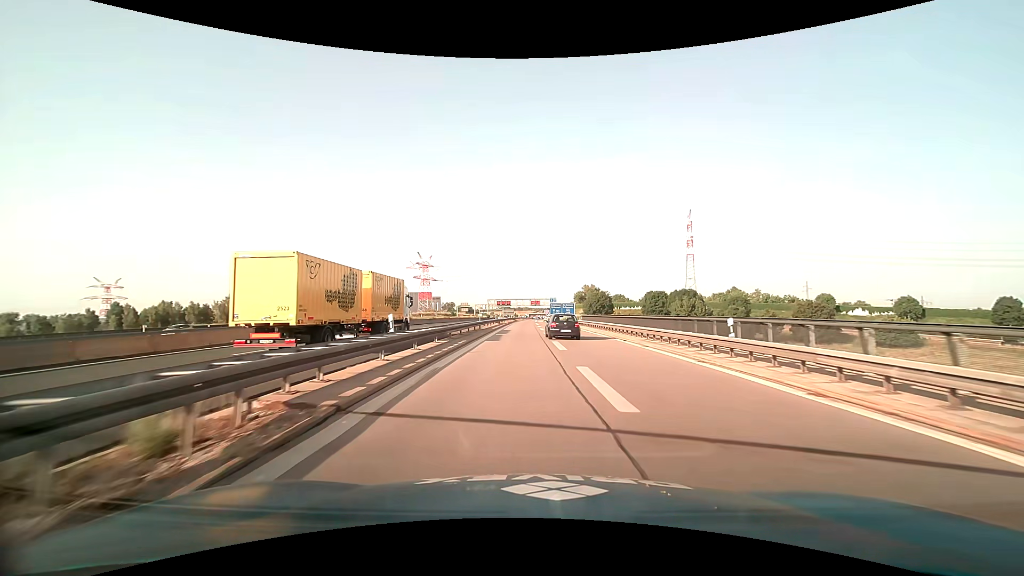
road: motorway_link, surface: asphalt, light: Day
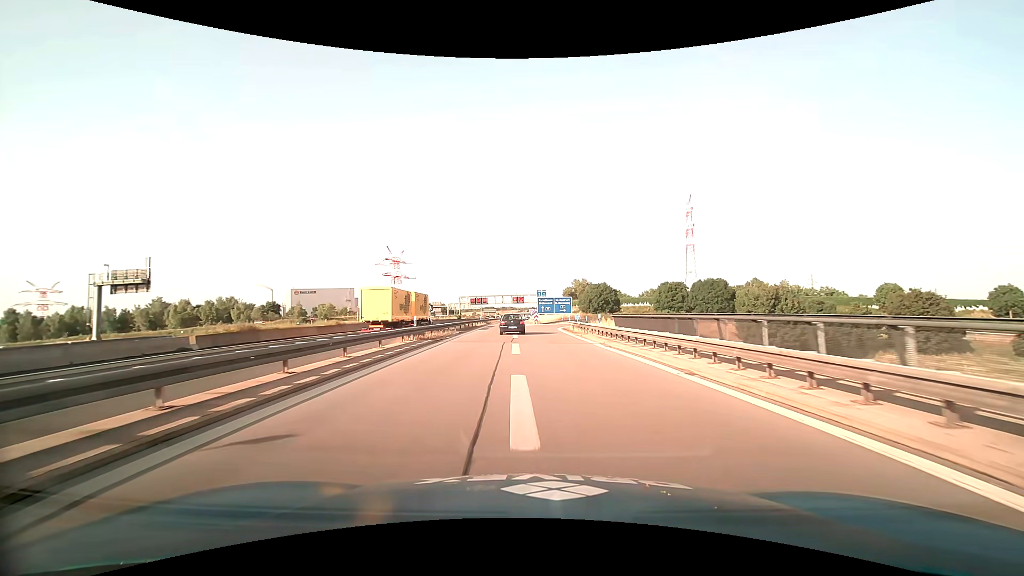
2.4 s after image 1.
(+0.7, +38.2) m; +2°
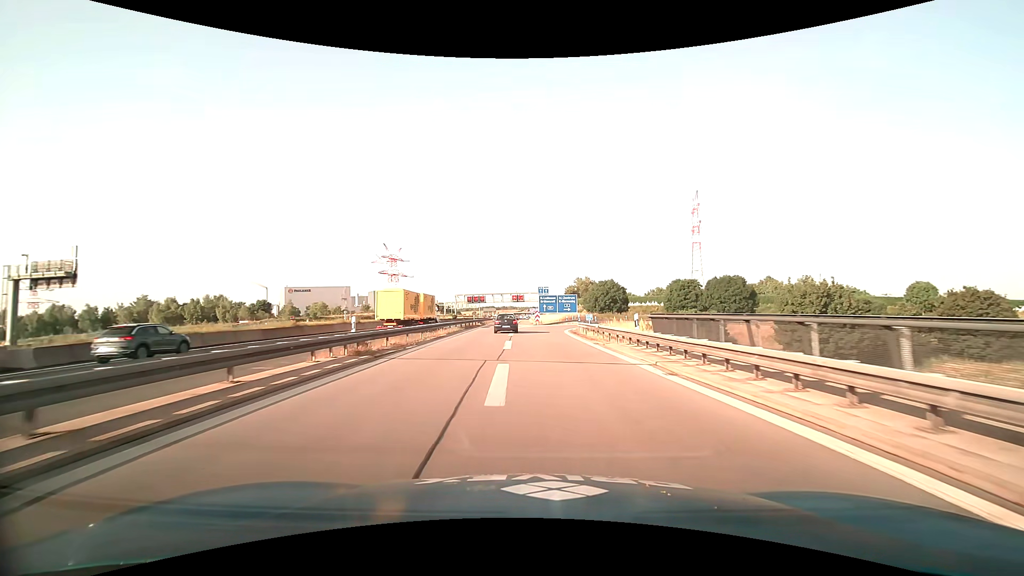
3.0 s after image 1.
(0.0, +9.6) m; 0°
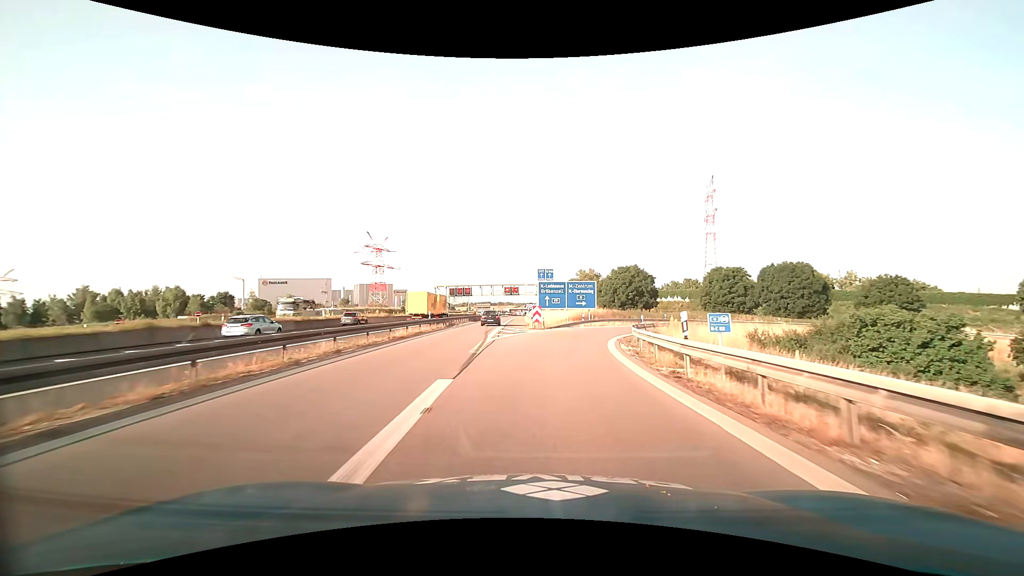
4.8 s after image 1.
(0.0, +27.4) m; 0°
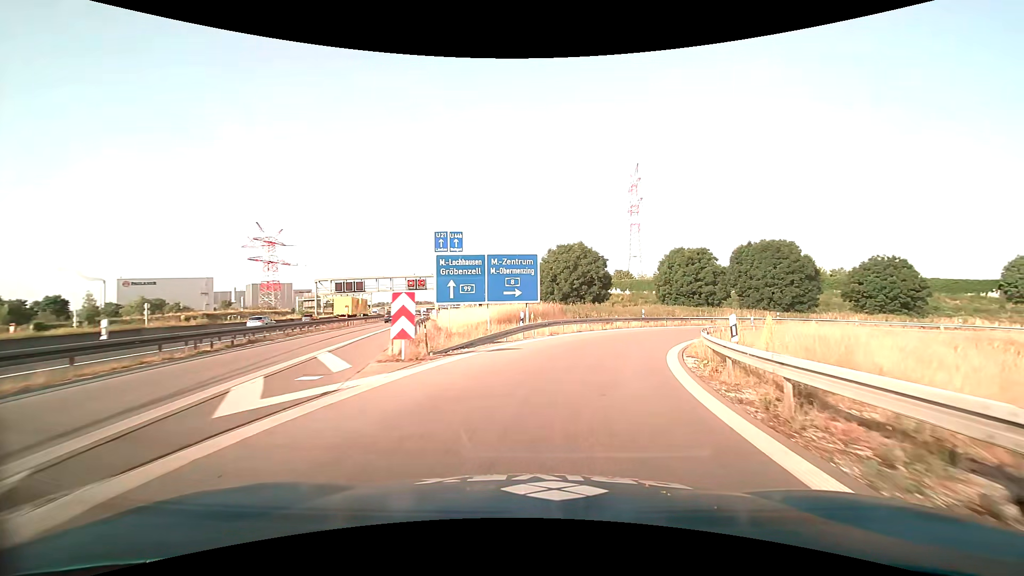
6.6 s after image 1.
(+1.3, +24.3) m; +8°
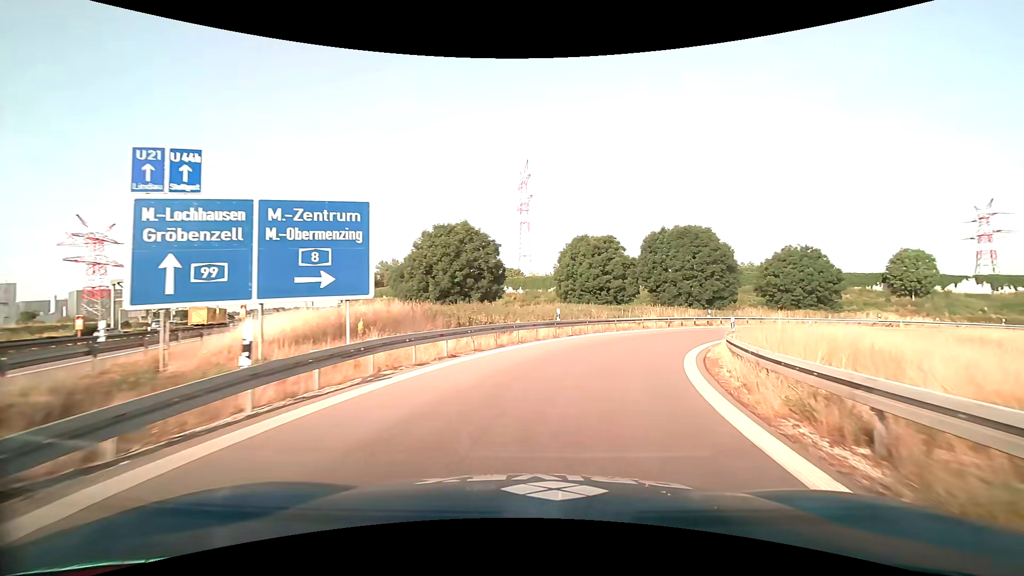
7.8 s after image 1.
(+1.6, +14.8) m; +12°
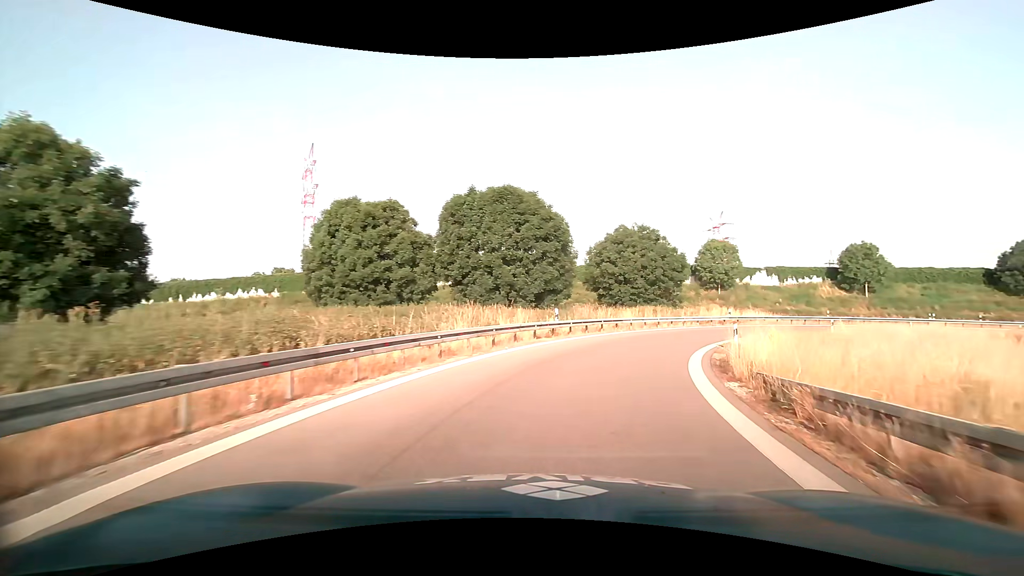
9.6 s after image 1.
(+4.0, +20.7) m; +22°
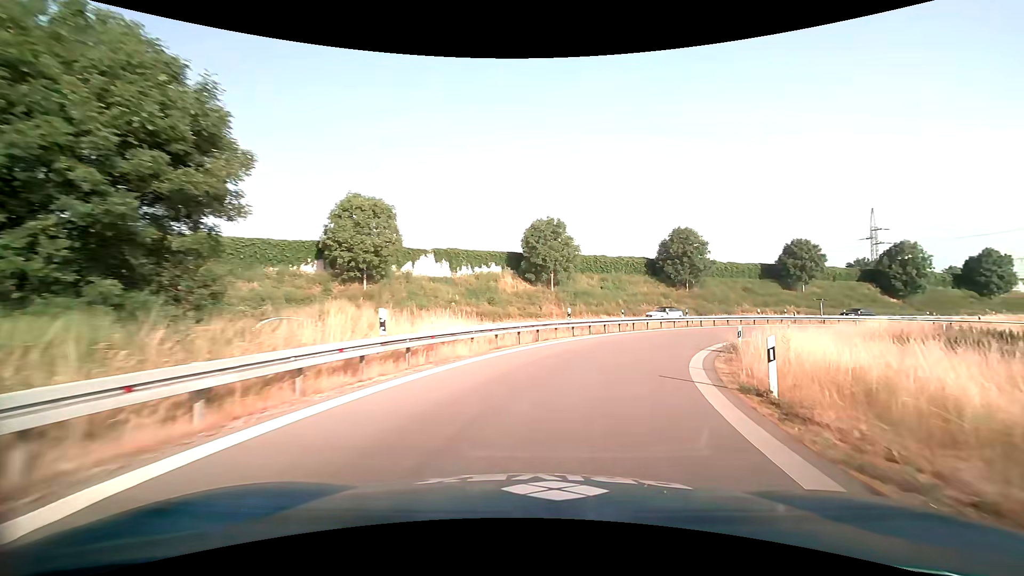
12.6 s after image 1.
(+11.4, +32.4) m; +39°
(+1, +10) (+3, +20) (+8, +29) (+14, +37) (+21, +43) (+30, +48) (+39, +52) (+49, +54) (+59, +53) (+68, +51) m
